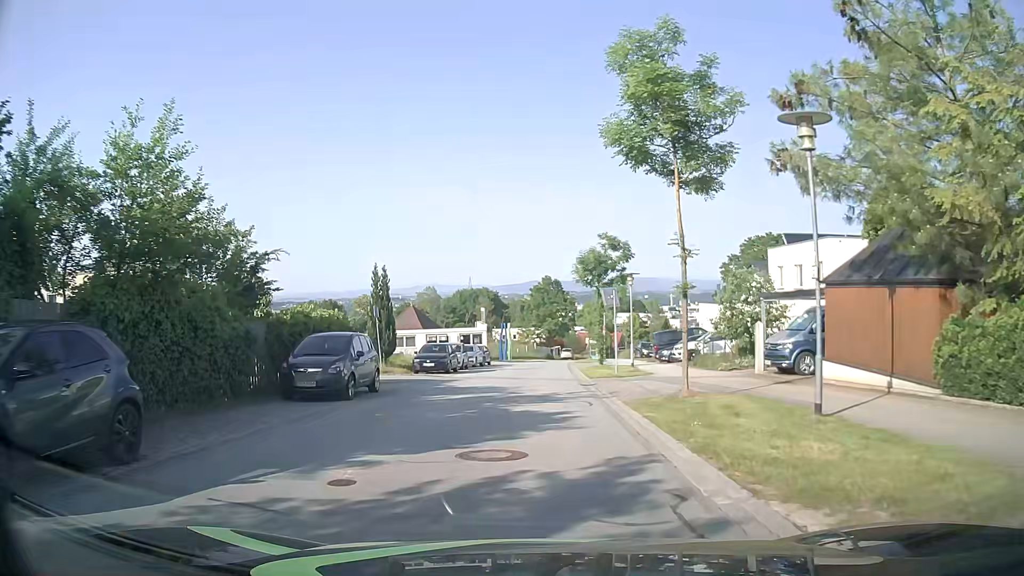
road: residential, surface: asphalt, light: Day
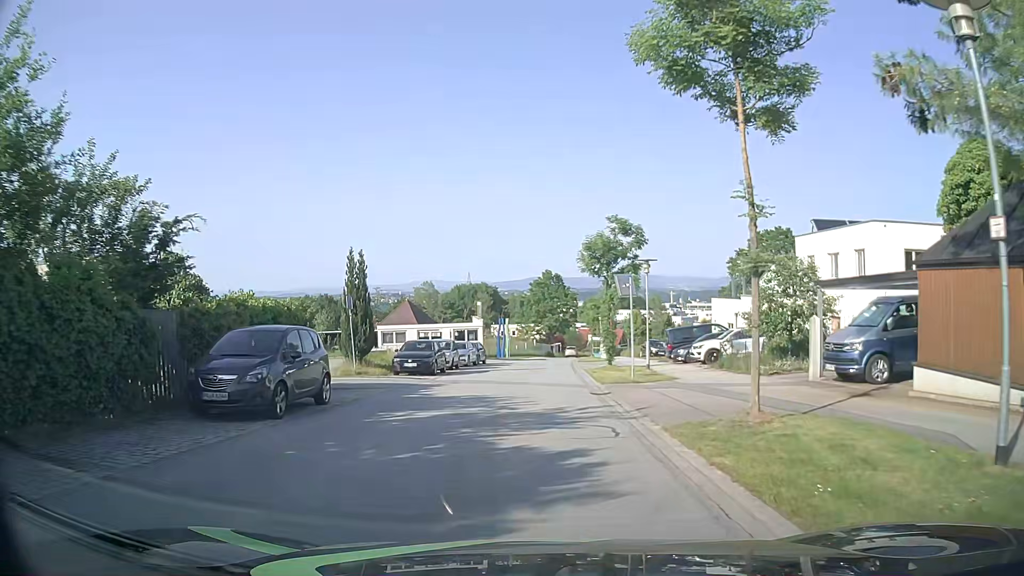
(0.0, +4.5) m; 0°
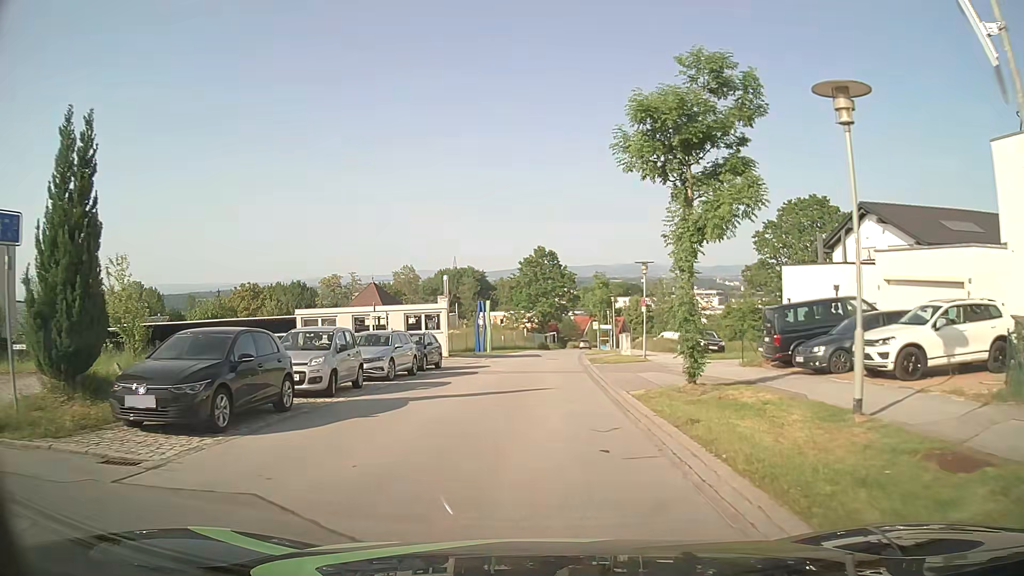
(+0.1, +18.6) m; +1°
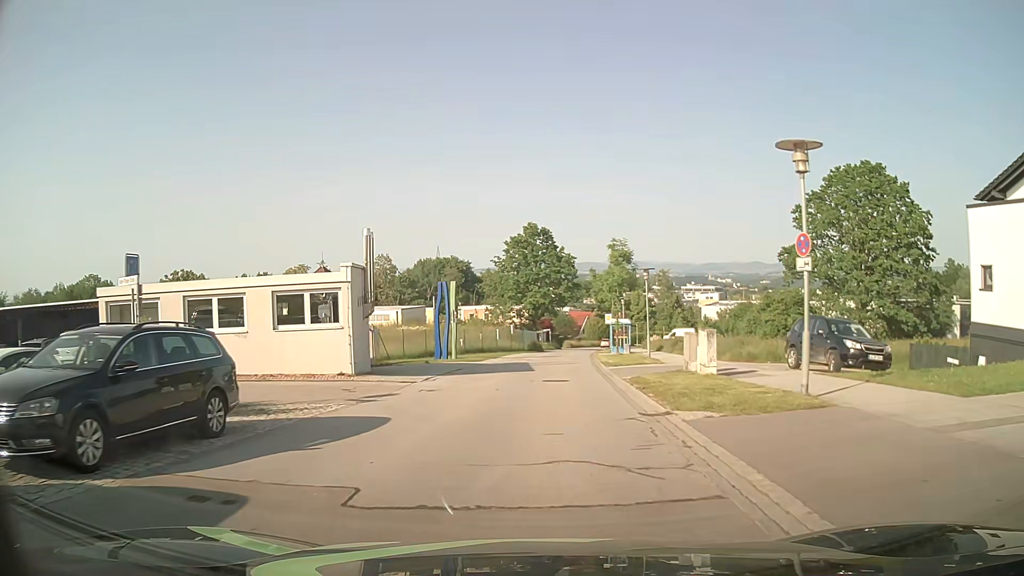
(+0.1, +19.4) m; +1°
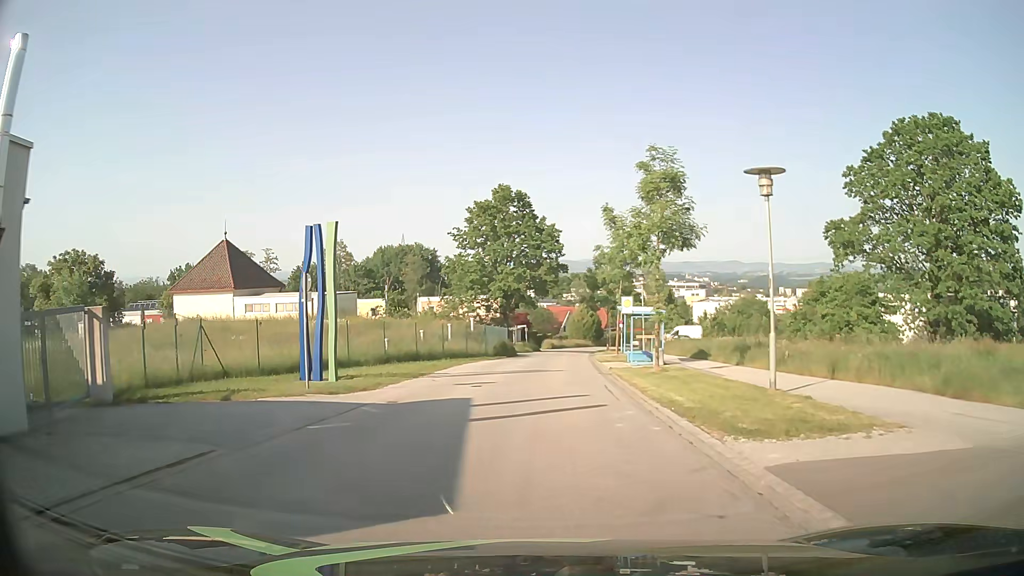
(+0.3, +20.4) m; +2°
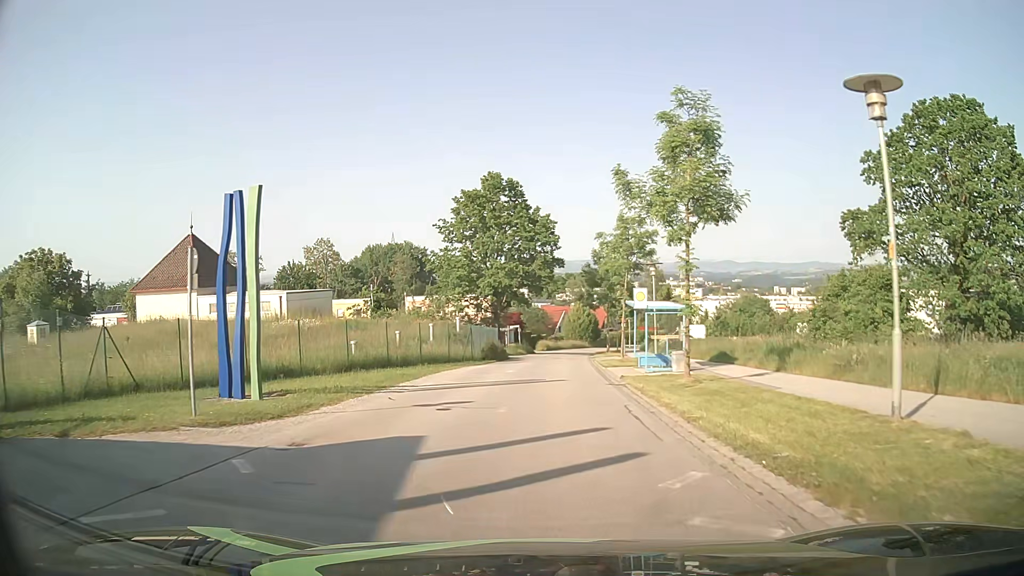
(0.0, +5.2) m; 0°
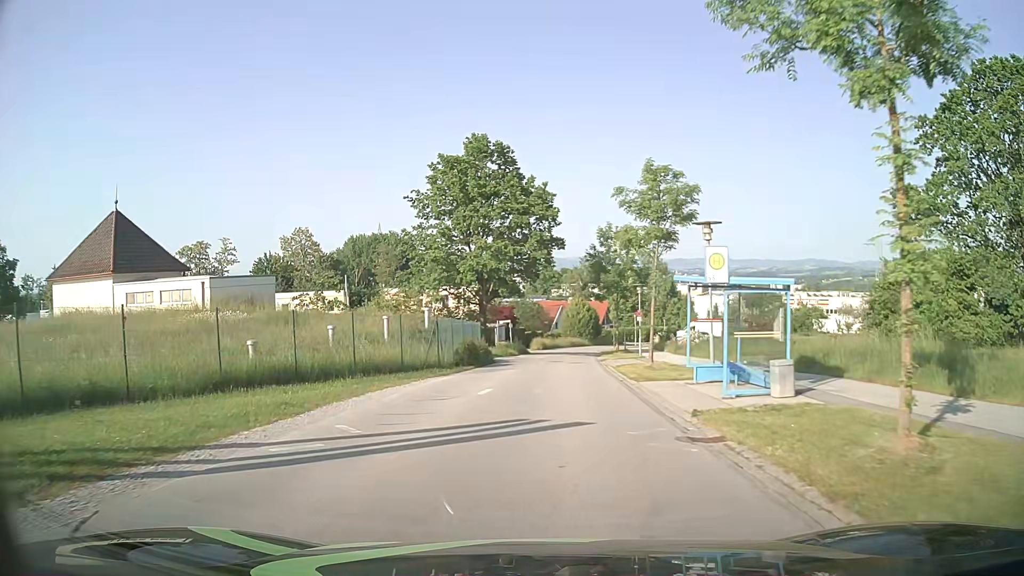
(+0.1, +10.5) m; 0°
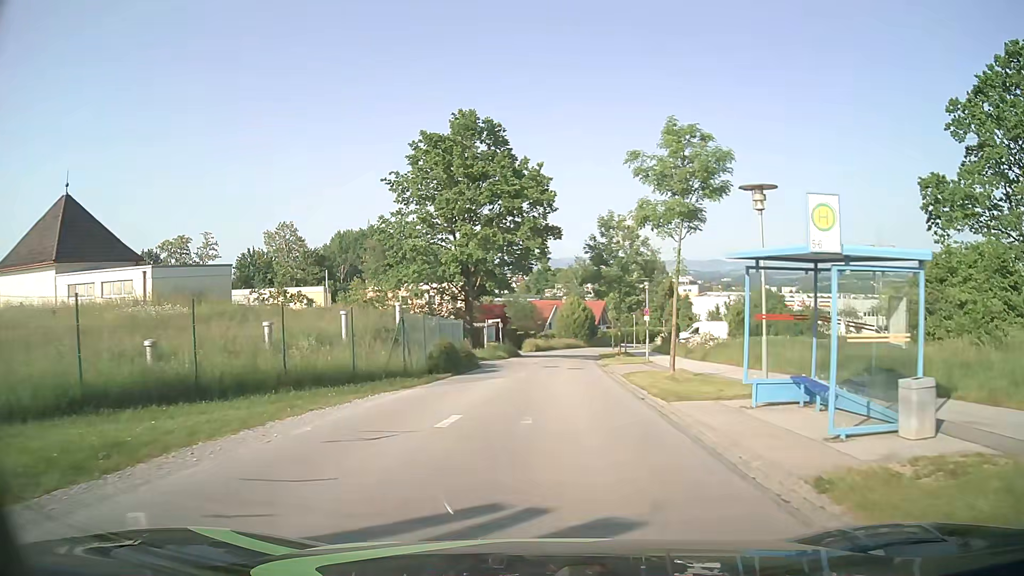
(0.0, +5.3) m; 0°
(0, +10) (+1, +20) (+1, +30) (+2, +40) (+3, +50) (+4, +60) (+5, +70) (+7, +80) (+9, +89) (+13, +99) m
